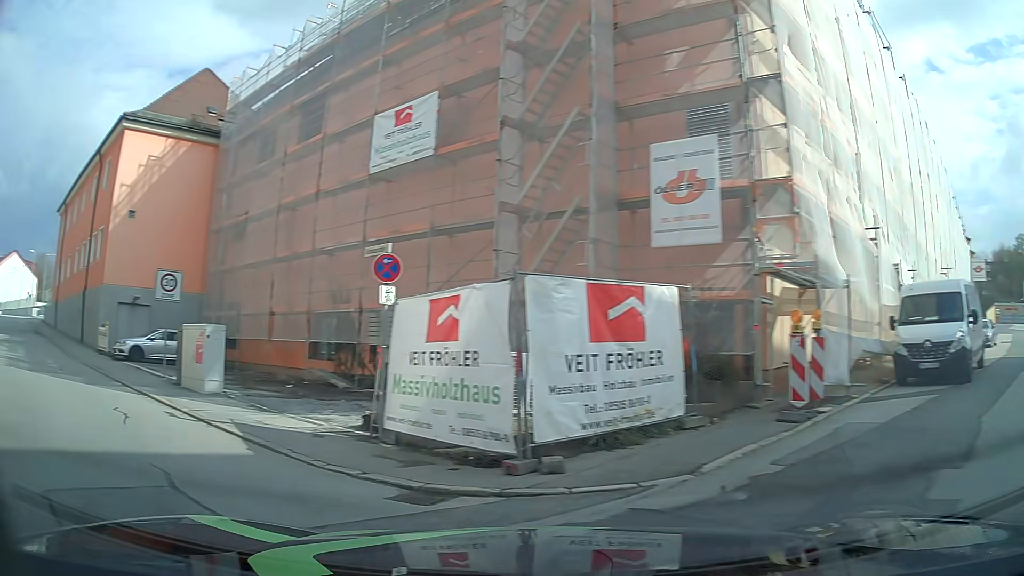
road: residential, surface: asphalt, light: Day
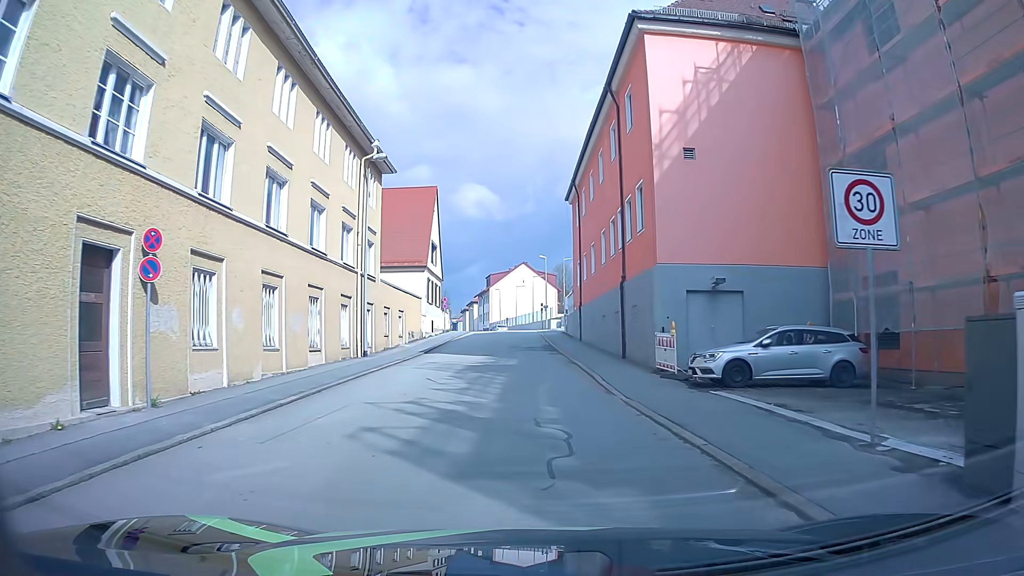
(-6.2, +10.9) m; -42°
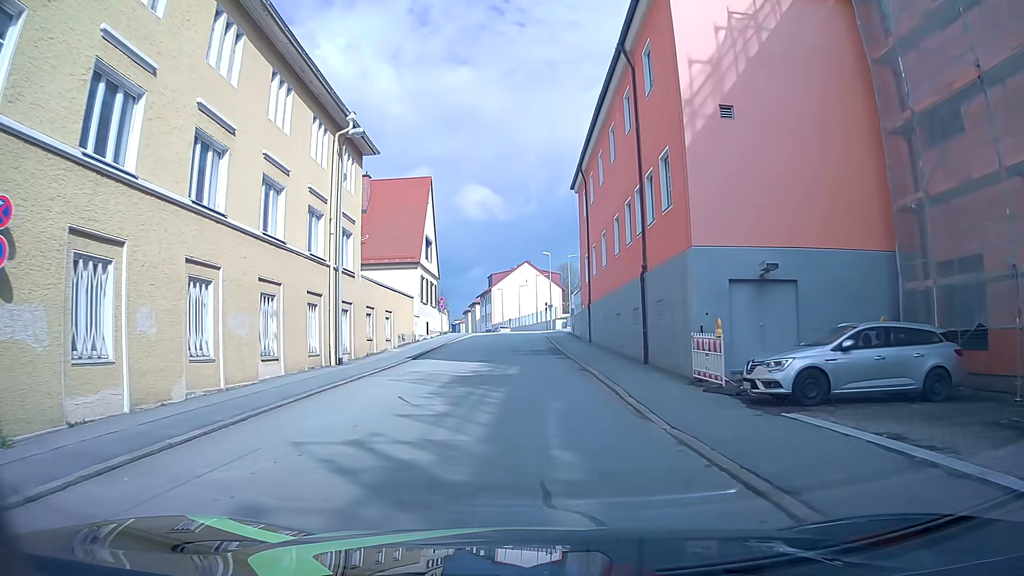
(-0.1, +4.2) m; 0°
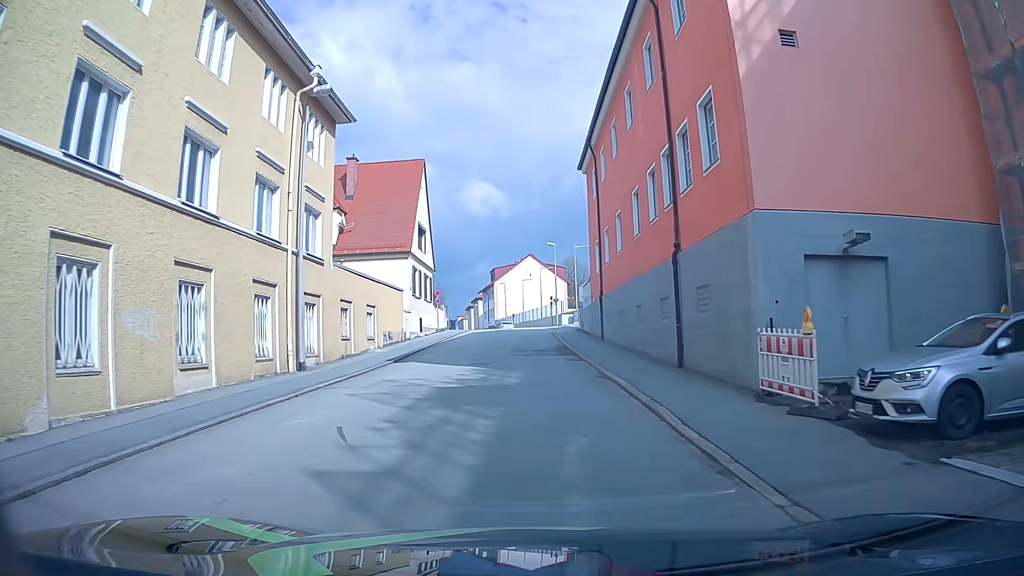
(0.0, +4.4) m; -1°
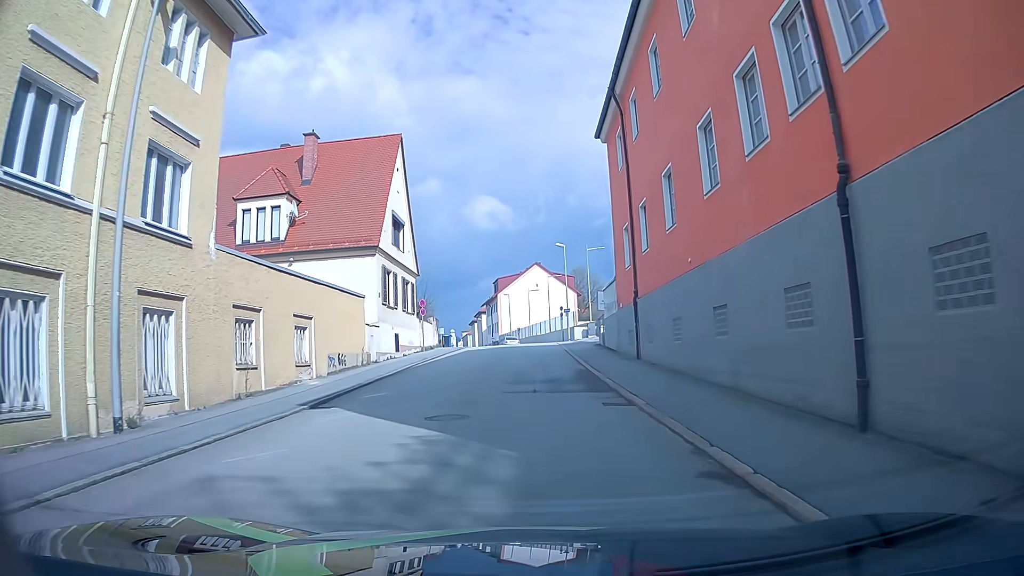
(-0.1, +9.3) m; -1°
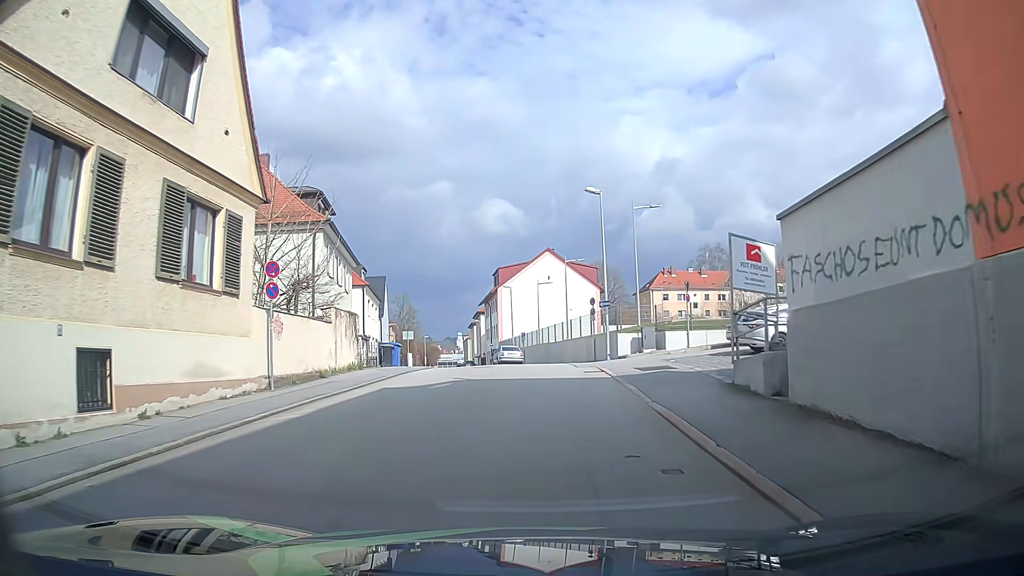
(-0.3, +23.9) m; 0°
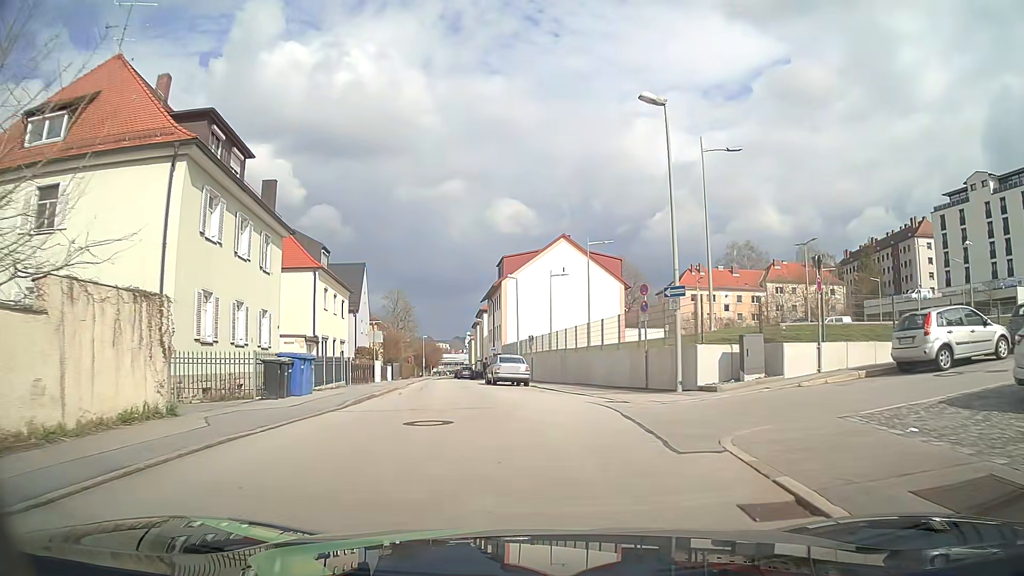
(-0.2, +13.7) m; -1°
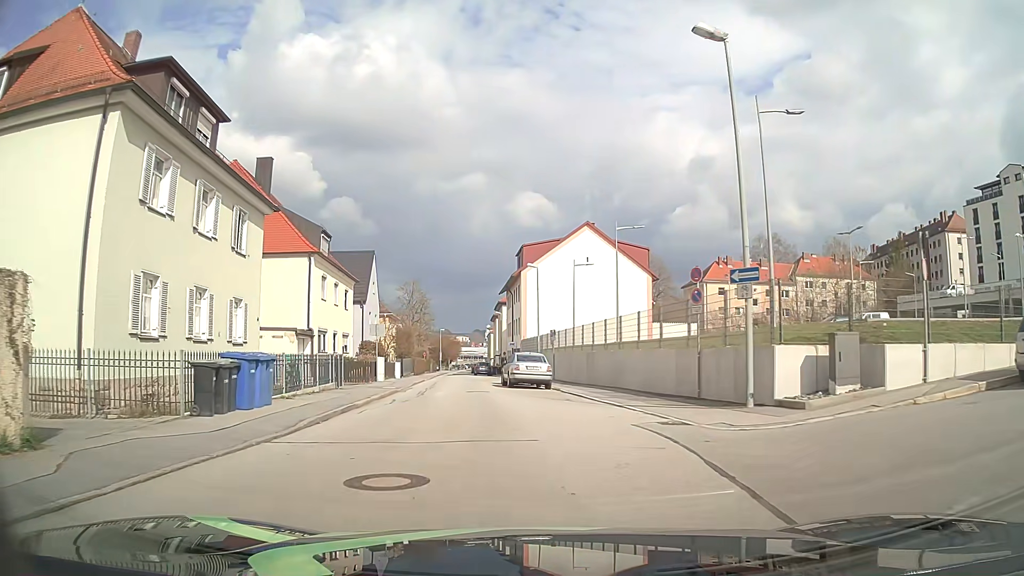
(-0.1, +4.3) m; -2°
